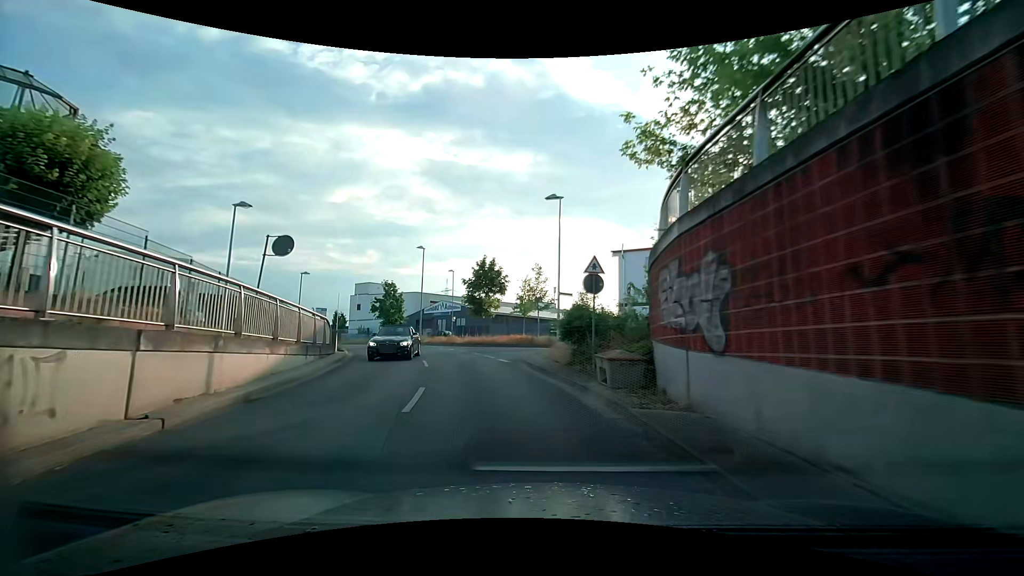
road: unclassified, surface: asphalt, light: Day
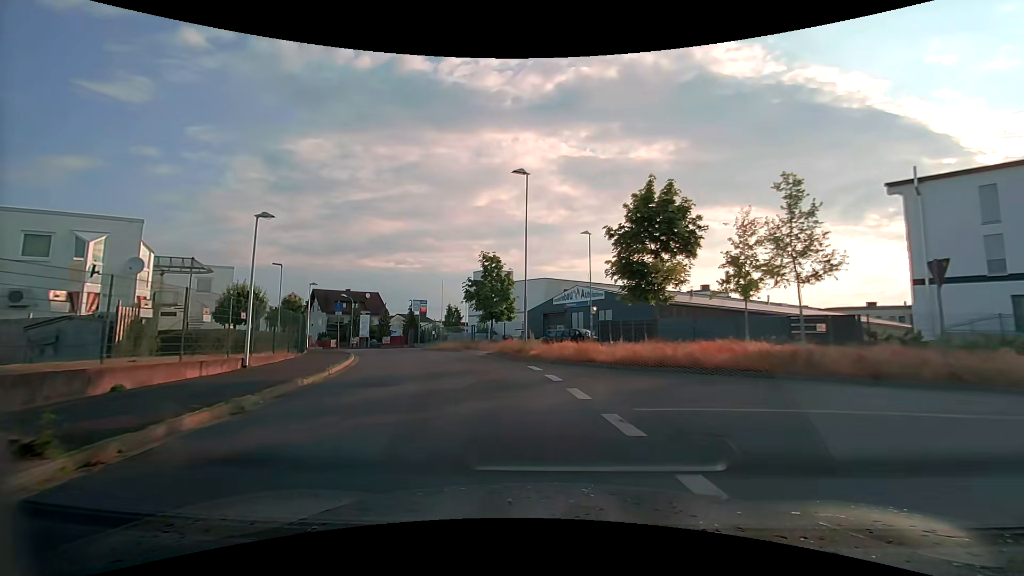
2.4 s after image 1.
(-3.1, +21.5) m; -16°
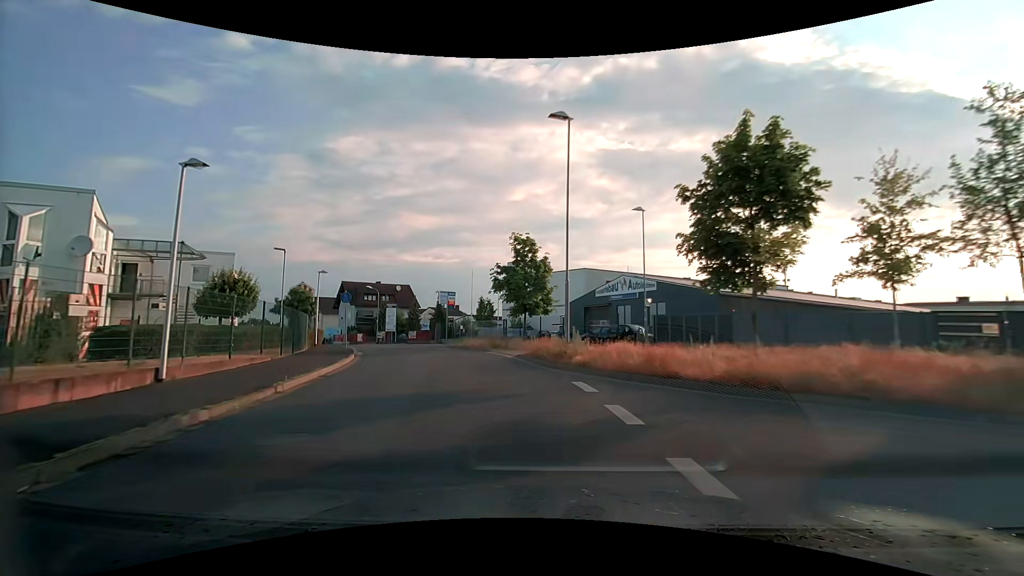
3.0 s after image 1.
(-0.3, +5.6) m; -5°
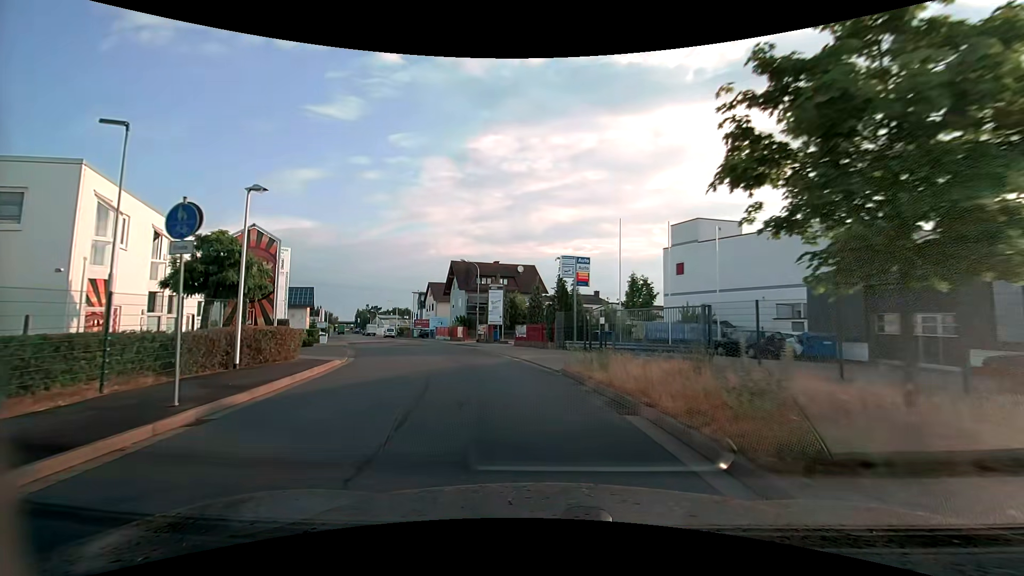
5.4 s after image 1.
(-3.1, +22.6) m; -16°
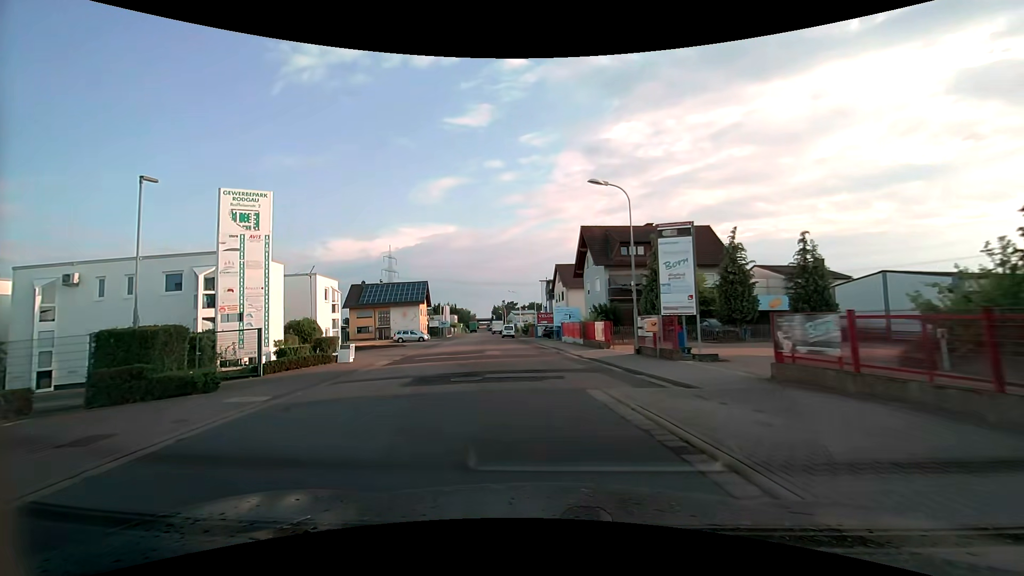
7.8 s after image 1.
(-3.0, +22.9) m; -16°
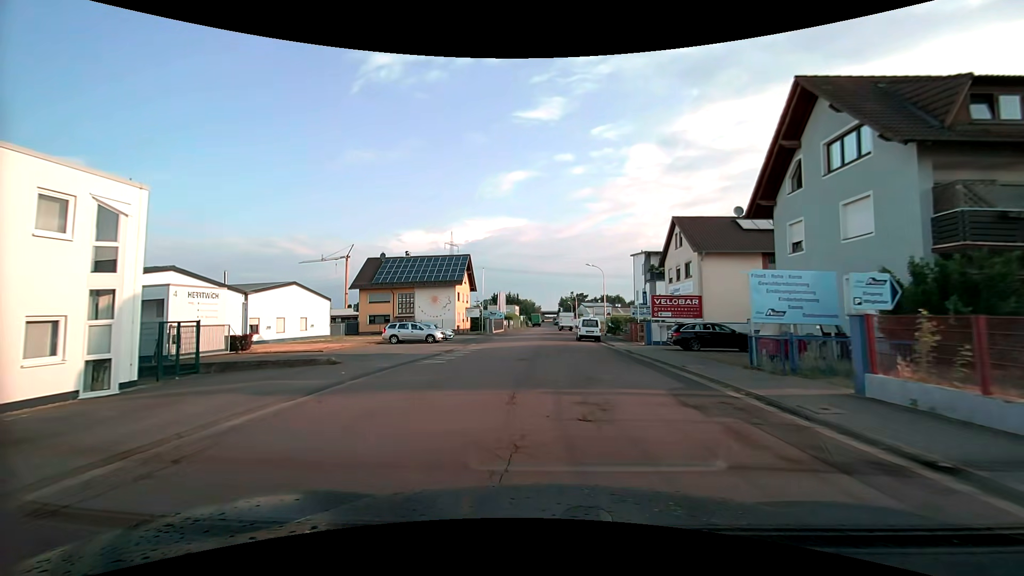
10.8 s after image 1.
(-3.0, +29.6) m; -8°
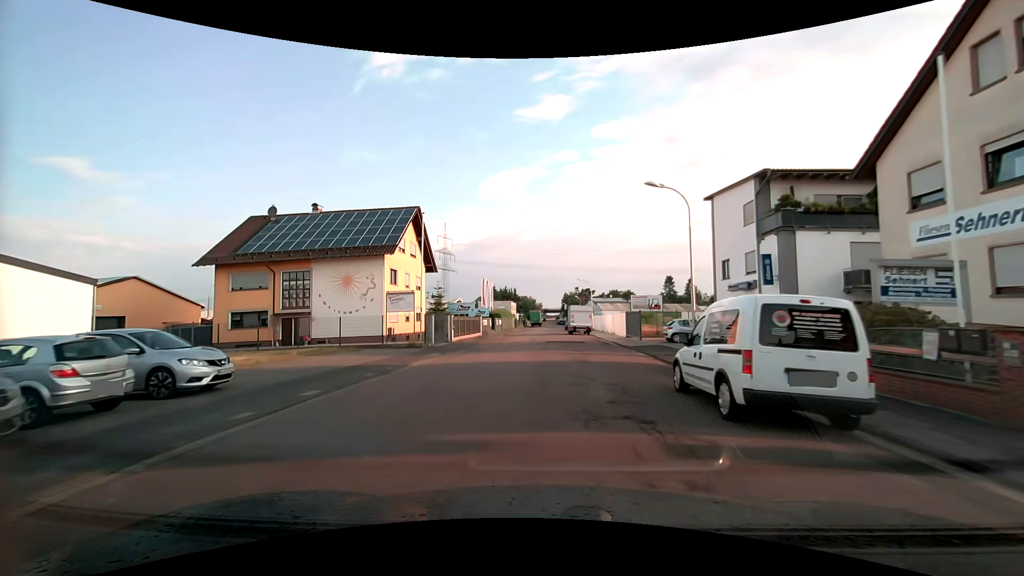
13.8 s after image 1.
(+0.1, +30.0) m; 0°
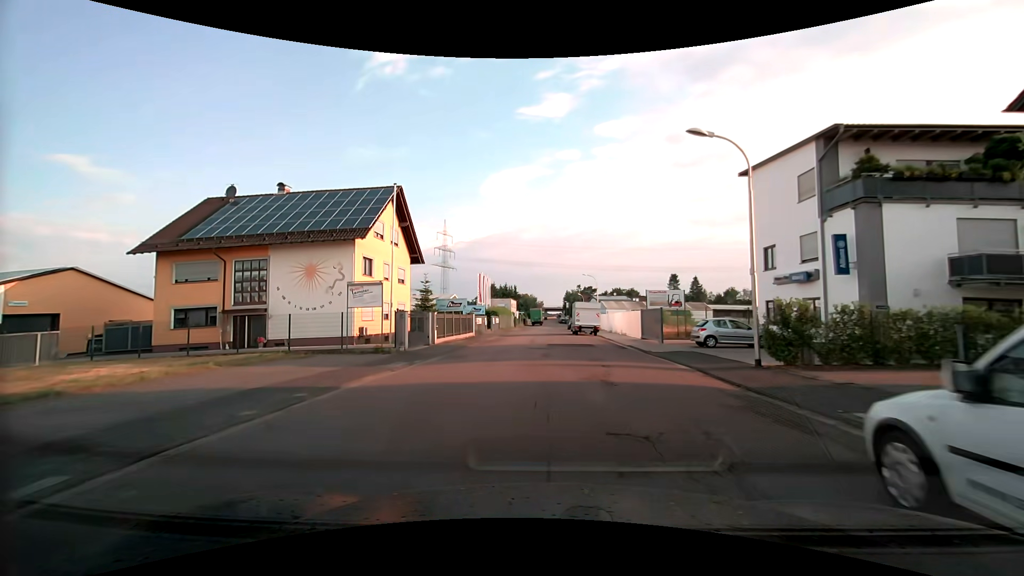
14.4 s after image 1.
(0.0, +6.0) m; 0°
(0, +10) (0, +20) (0, +30) (+1, +40) (+1, +50) (+1, +60) (+1, +70) (+2, +80) (+2, +90) (+4, +100) m
